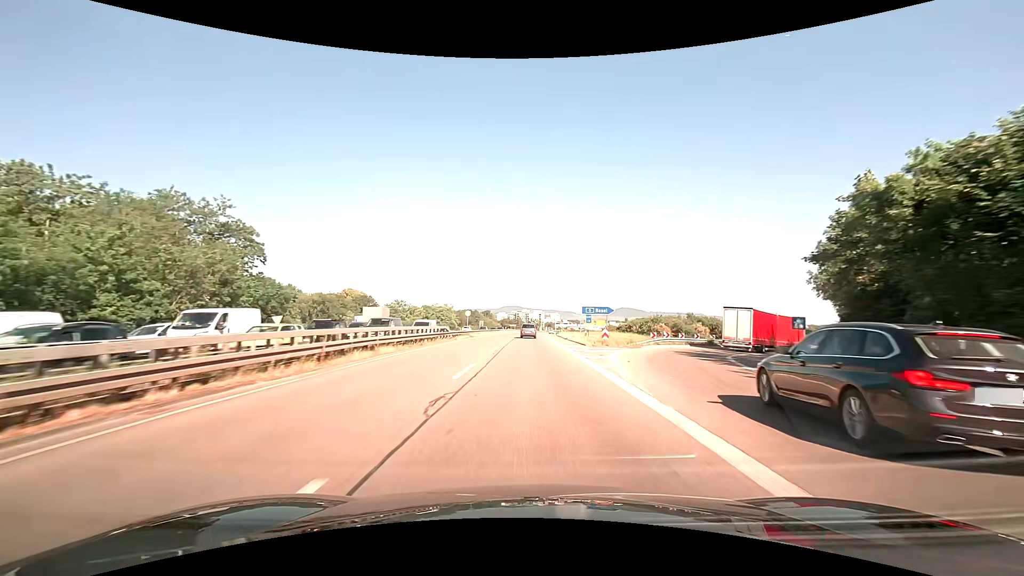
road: trunk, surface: asphalt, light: Day
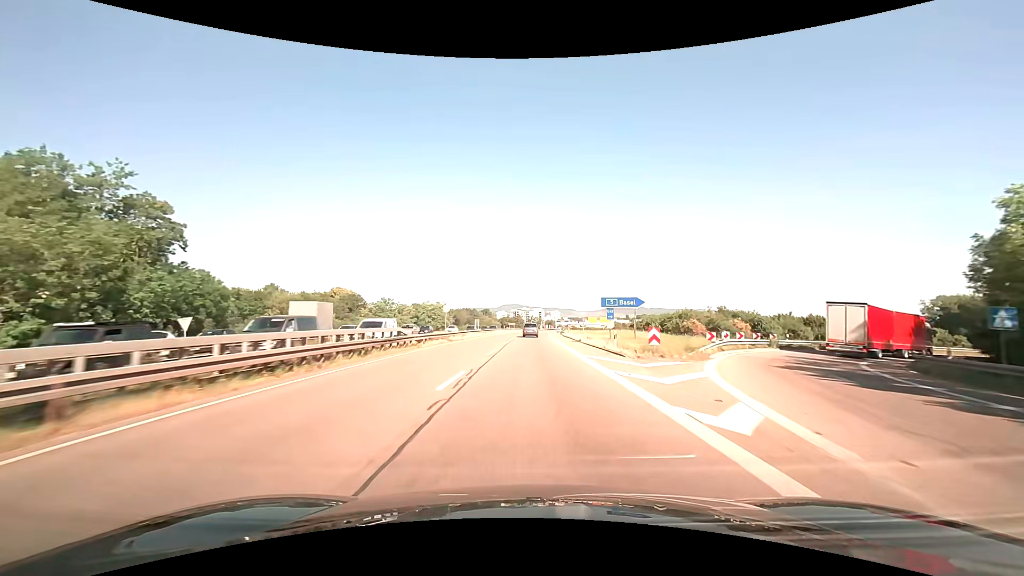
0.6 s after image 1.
(0.0, +14.2) m; 0°
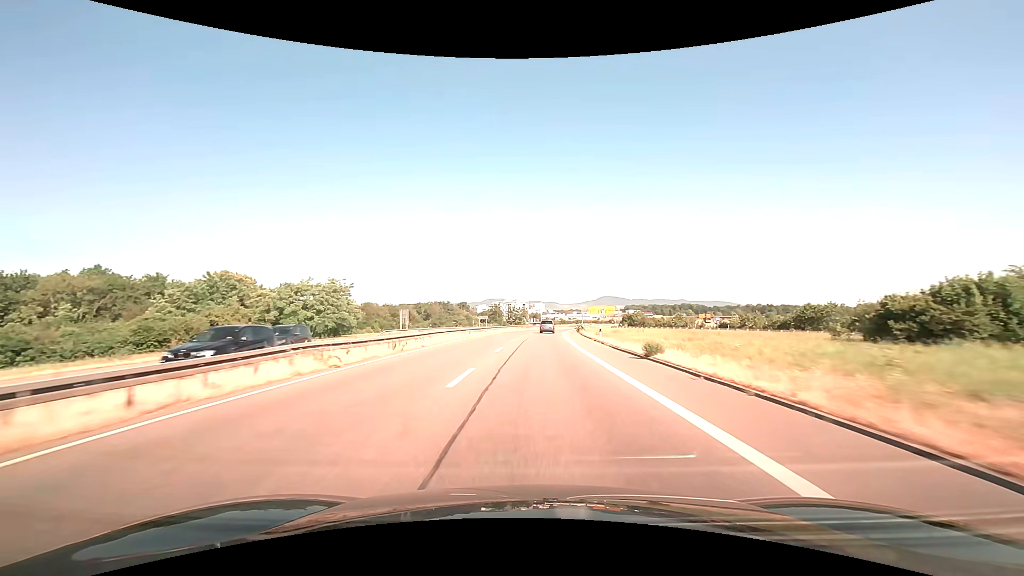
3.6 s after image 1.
(+0.7, +71.8) m; +2°
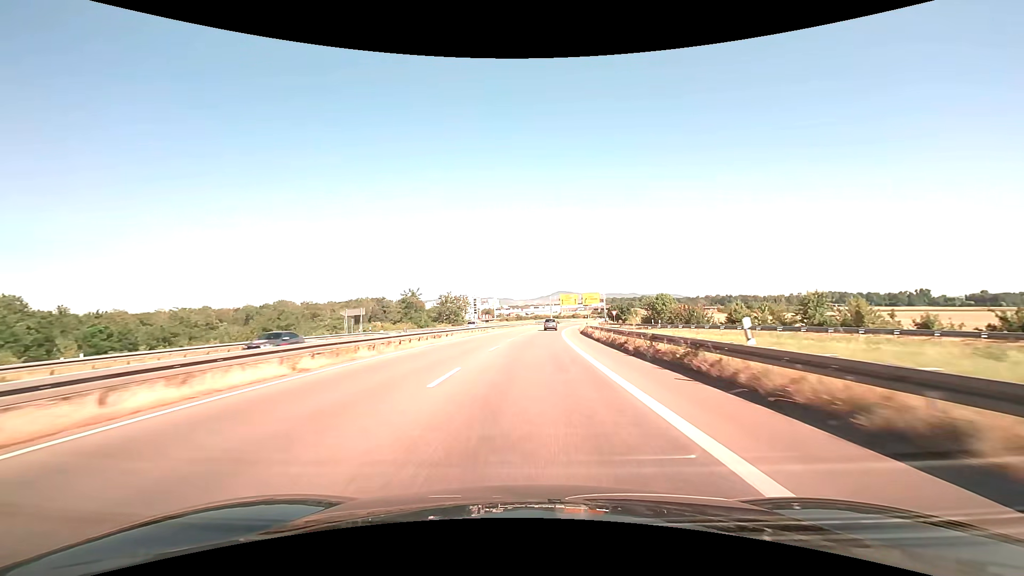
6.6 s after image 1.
(+3.3, +71.6) m; +5°
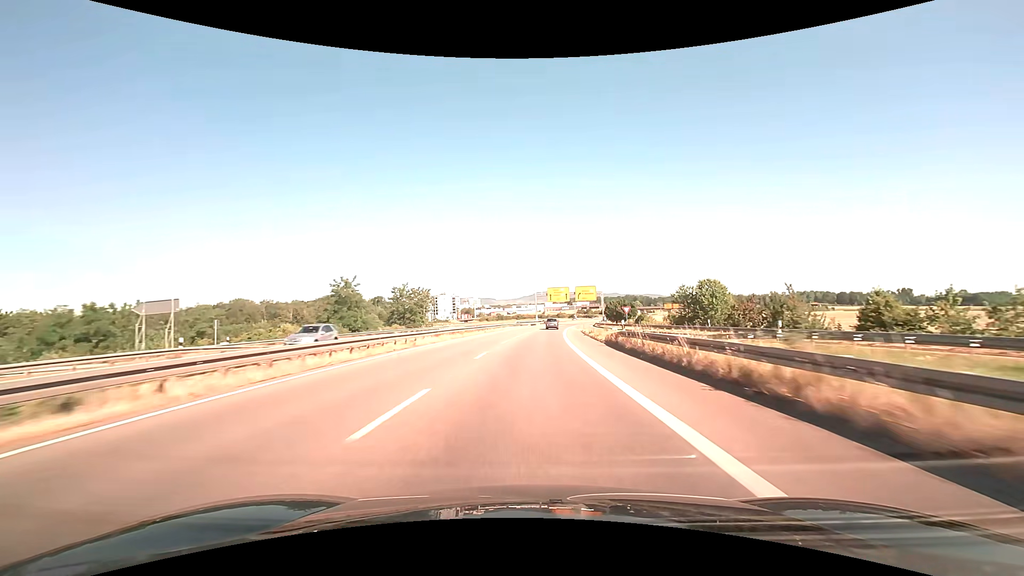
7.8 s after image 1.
(+0.4, +28.5) m; +2°
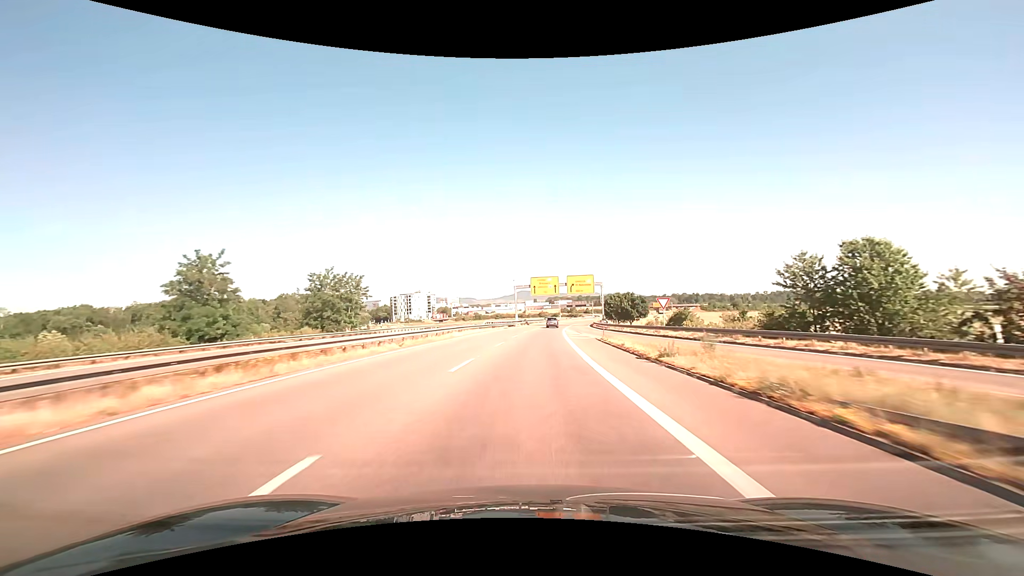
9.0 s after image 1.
(+0.6, +28.4) m; +2°
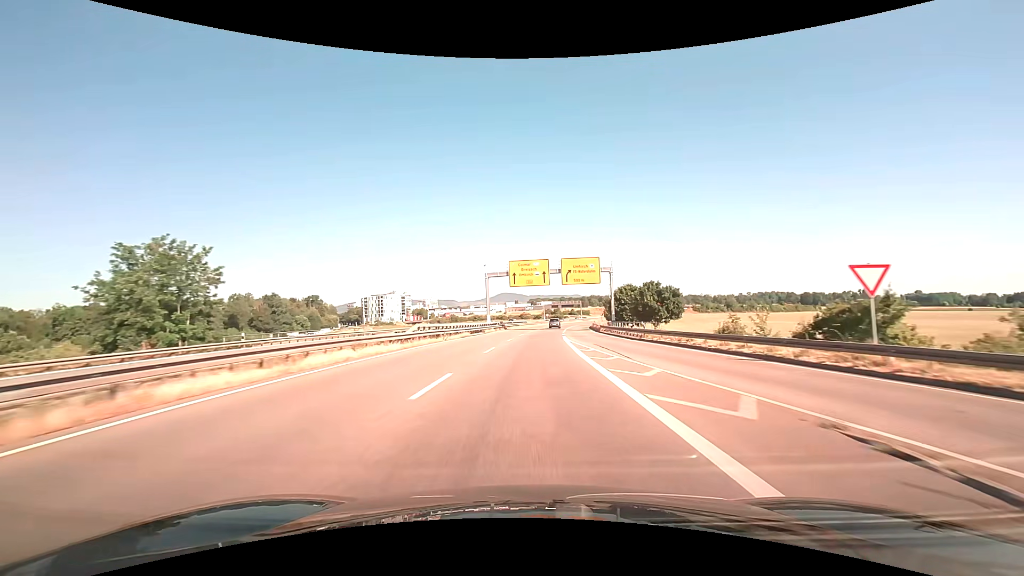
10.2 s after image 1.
(+0.6, +28.3) m; +2°
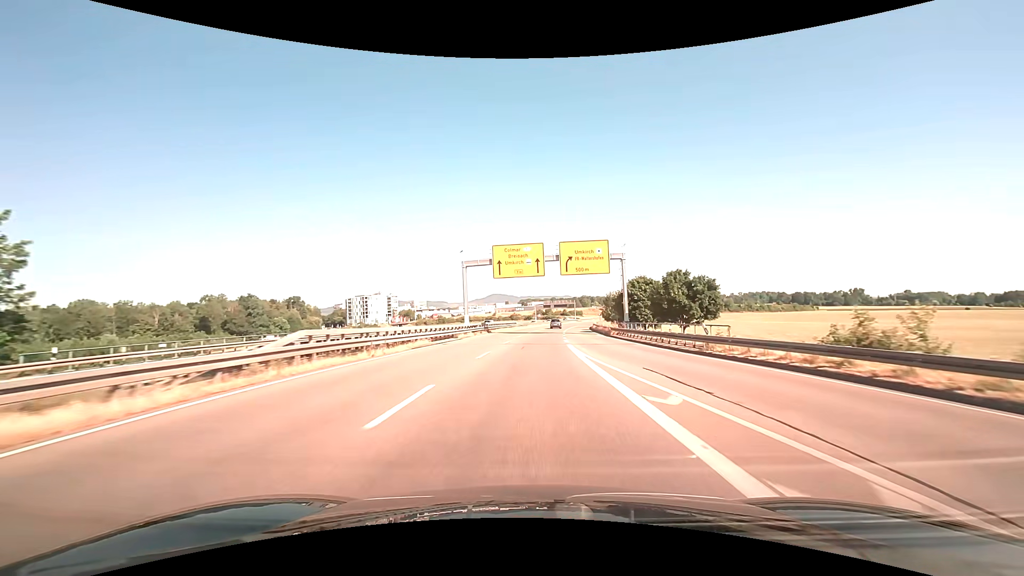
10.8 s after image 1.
(+0.1, +14.1) m; +1°
